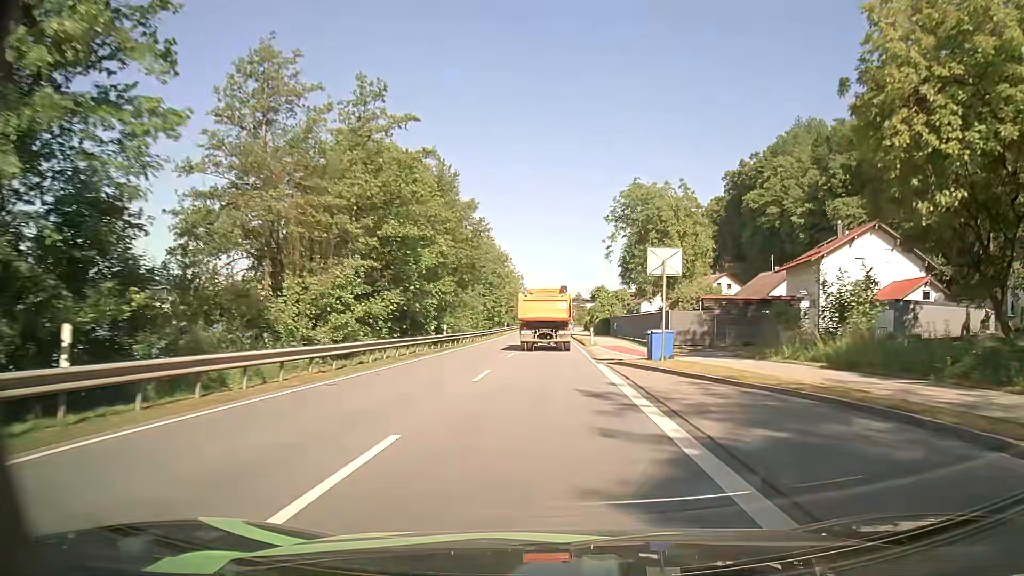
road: primary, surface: asphalt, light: Day
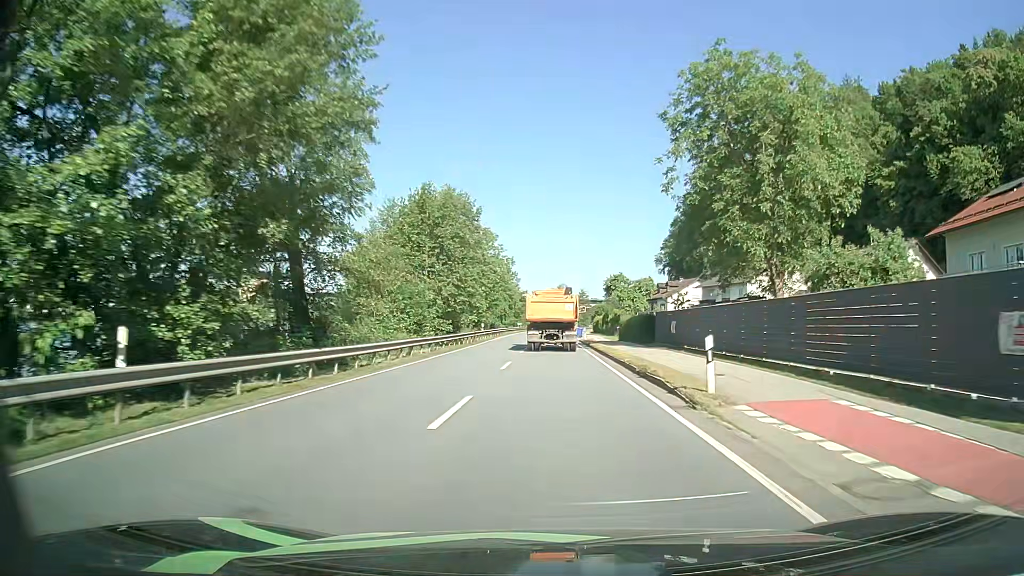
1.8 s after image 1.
(-0.2, +31.2) m; 0°
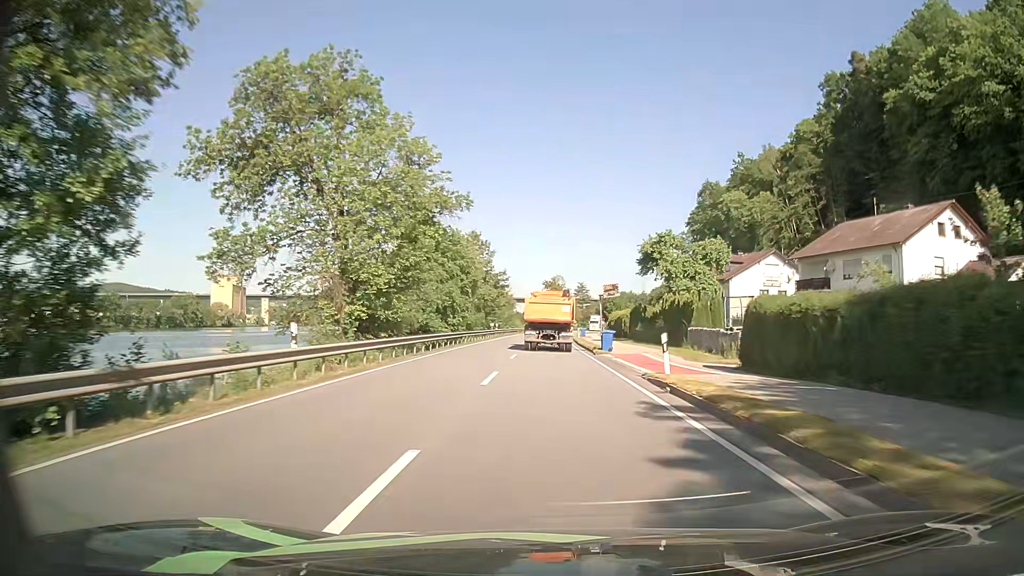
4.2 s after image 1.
(+0.1, +41.7) m; +1°
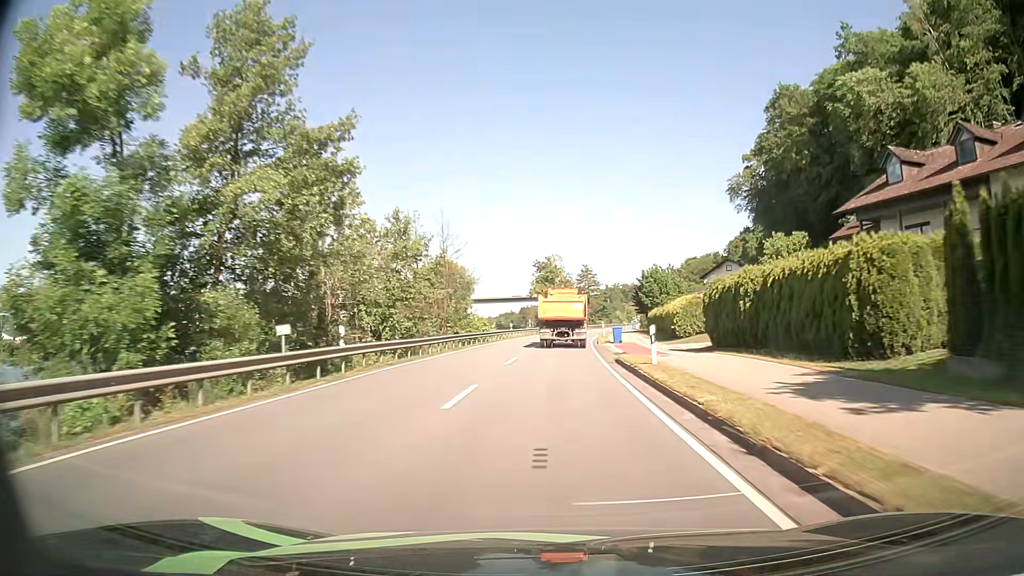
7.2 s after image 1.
(+0.5, +52.2) m; 0°
